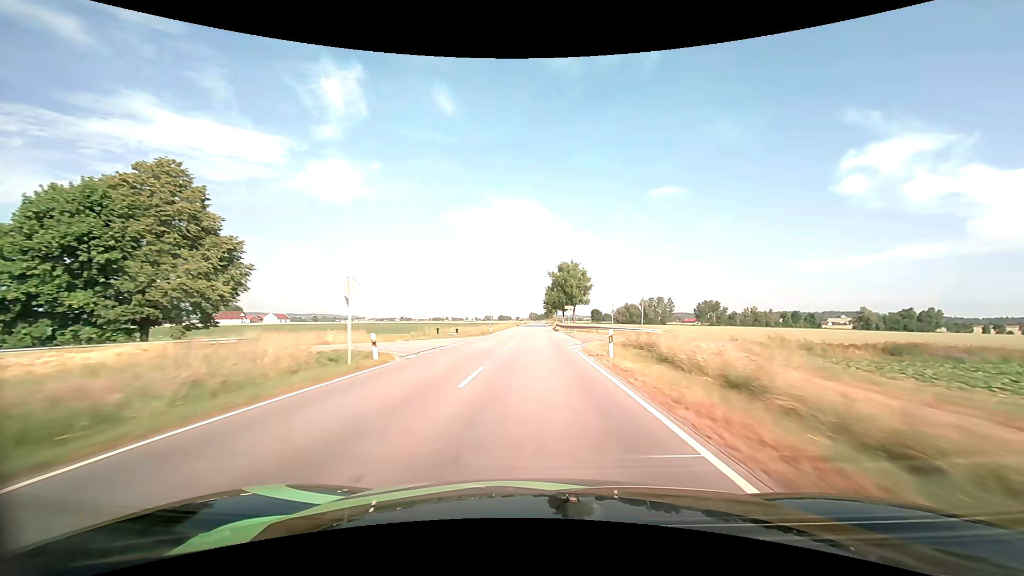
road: tertiary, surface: asphalt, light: Day
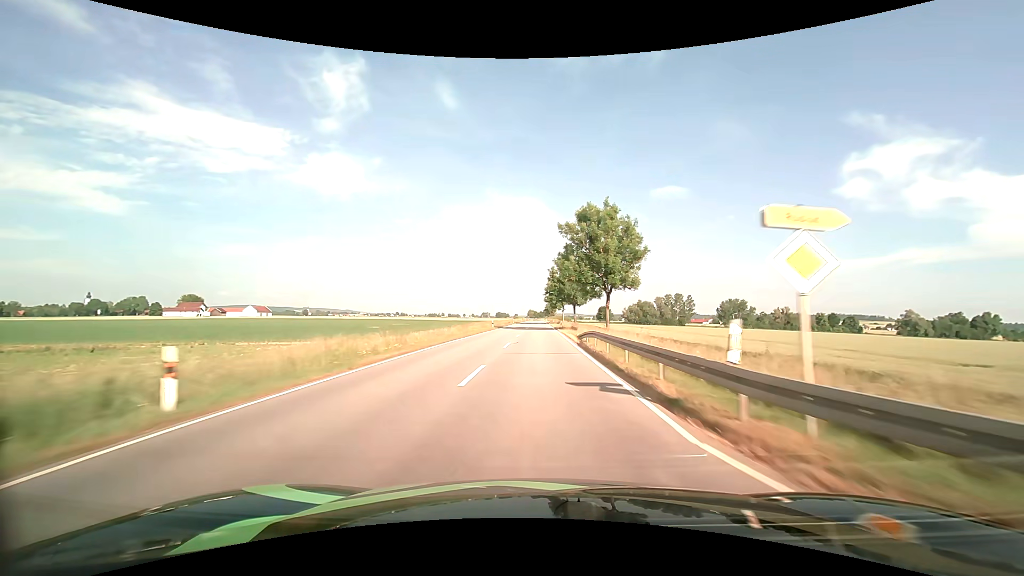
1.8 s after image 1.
(+0.1, +48.1) m; 0°
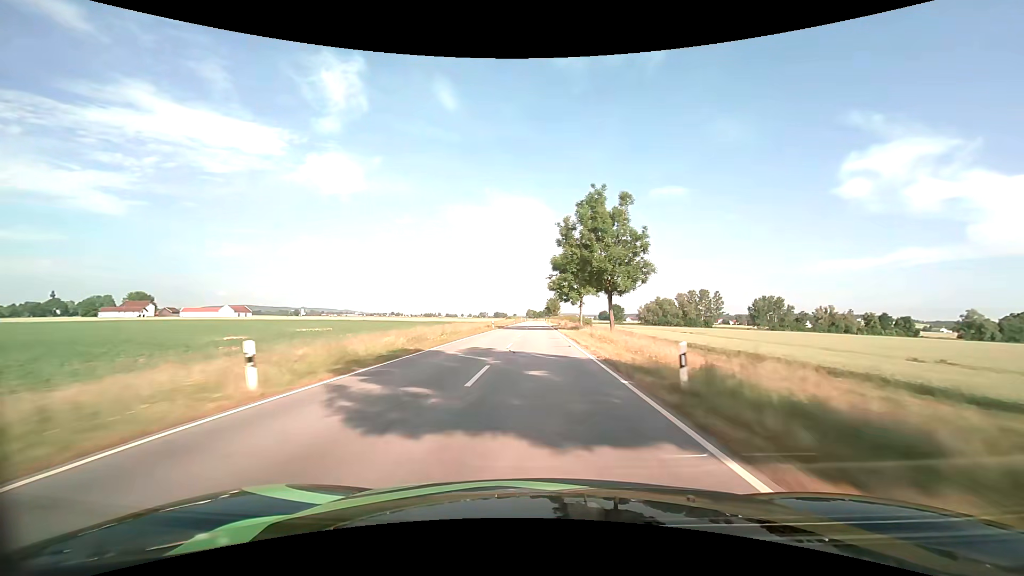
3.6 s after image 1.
(0.0, +48.0) m; 0°
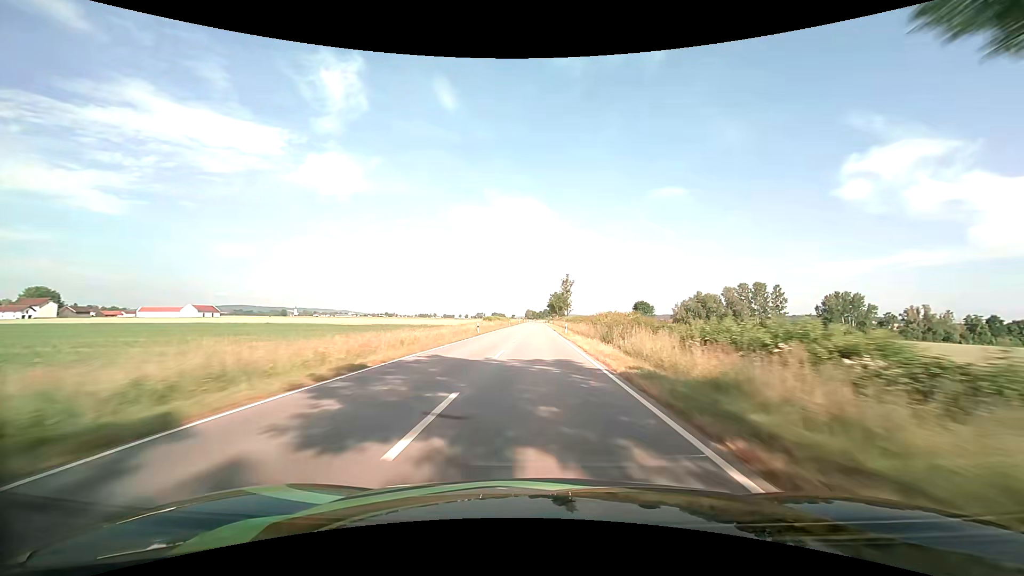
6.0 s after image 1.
(+0.1, +65.0) m; 0°
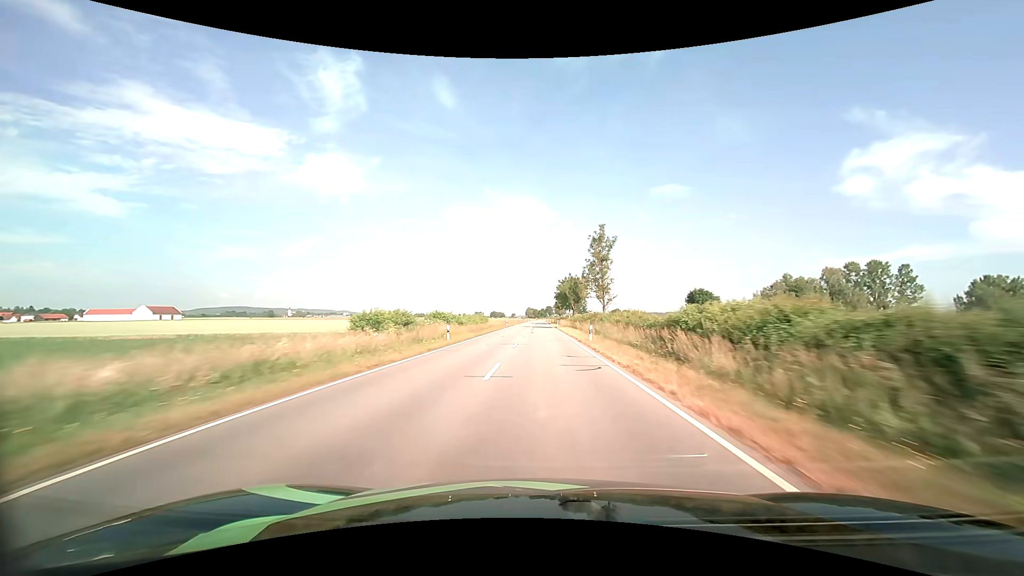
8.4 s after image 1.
(-0.2, +66.2) m; 0°
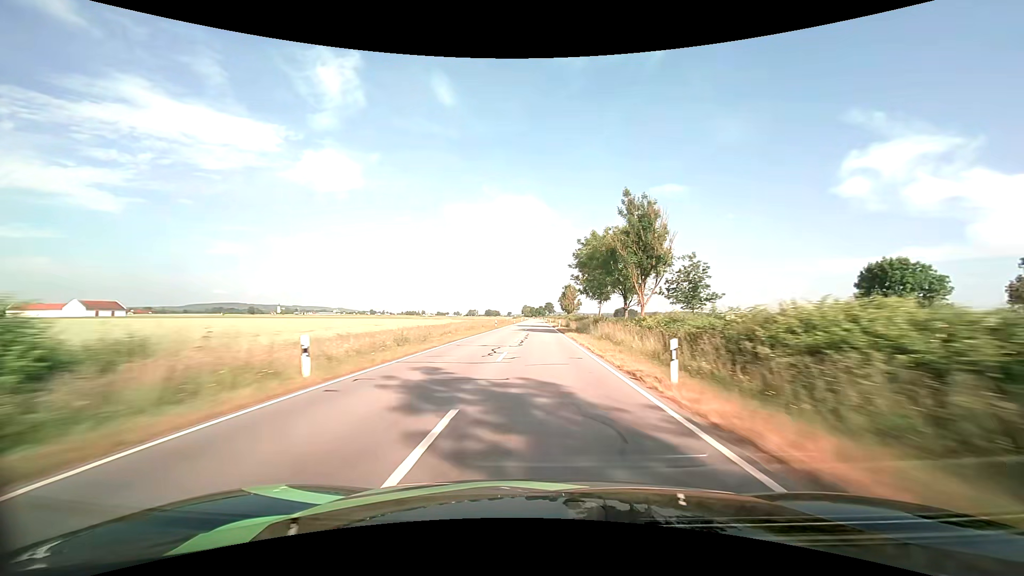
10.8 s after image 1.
(+0.2, +67.5) m; 0°
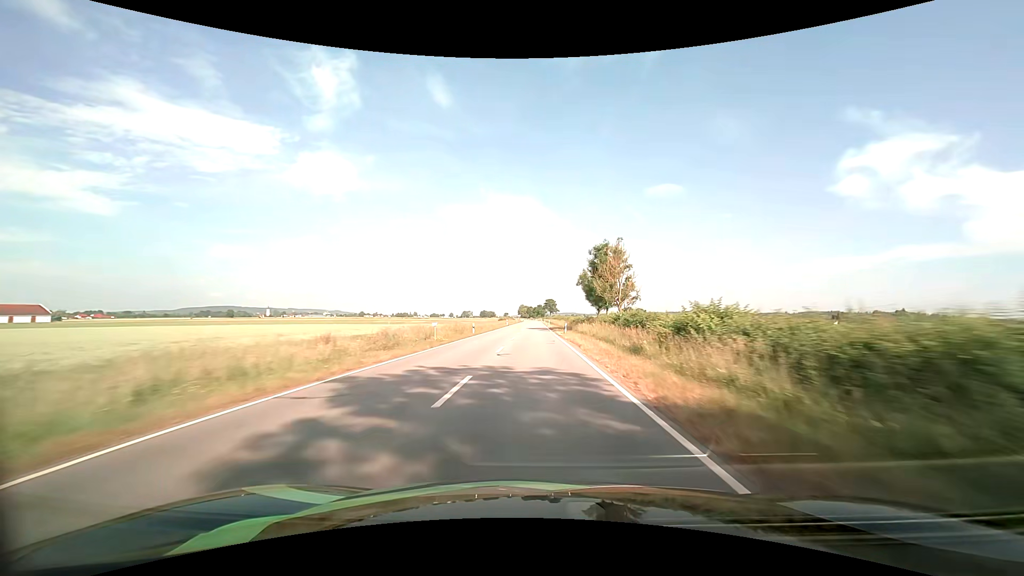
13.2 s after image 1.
(+0.2, +67.7) m; 0°
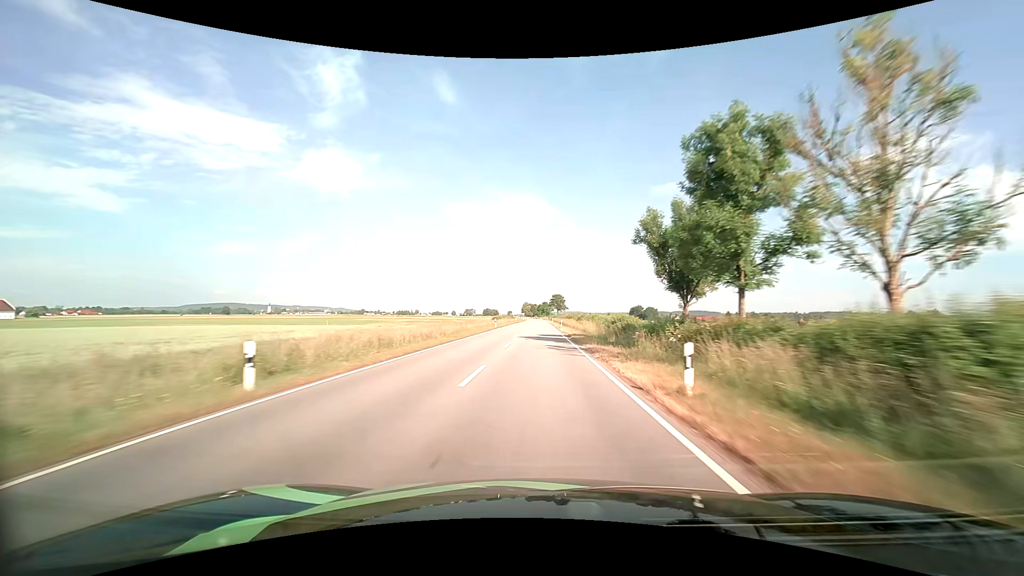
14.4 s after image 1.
(-0.3, +33.9) m; -1°
(0, +10) (0, +20) (0, +30) (0, +40) (0, +50) (0, +60) (0, +70) (0, +80) (0, +90) (0, +100) m
